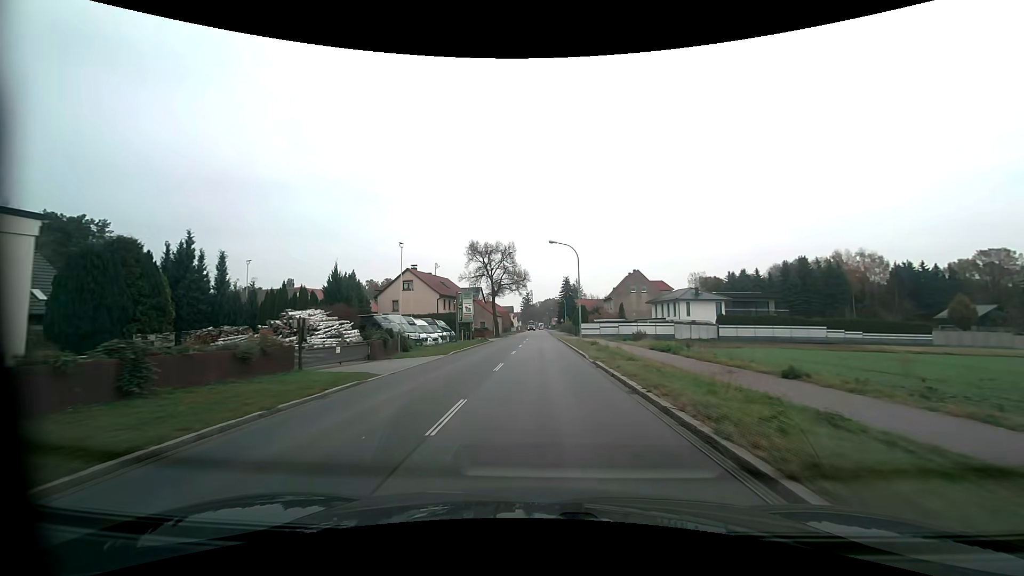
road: primary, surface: asphalt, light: Day
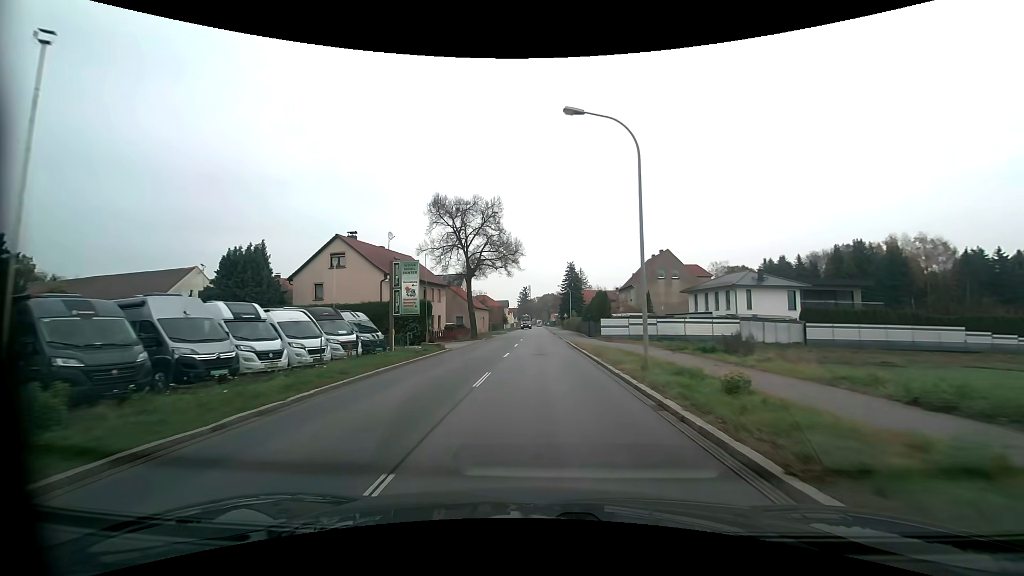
(0.0, +22.8) m; 0°
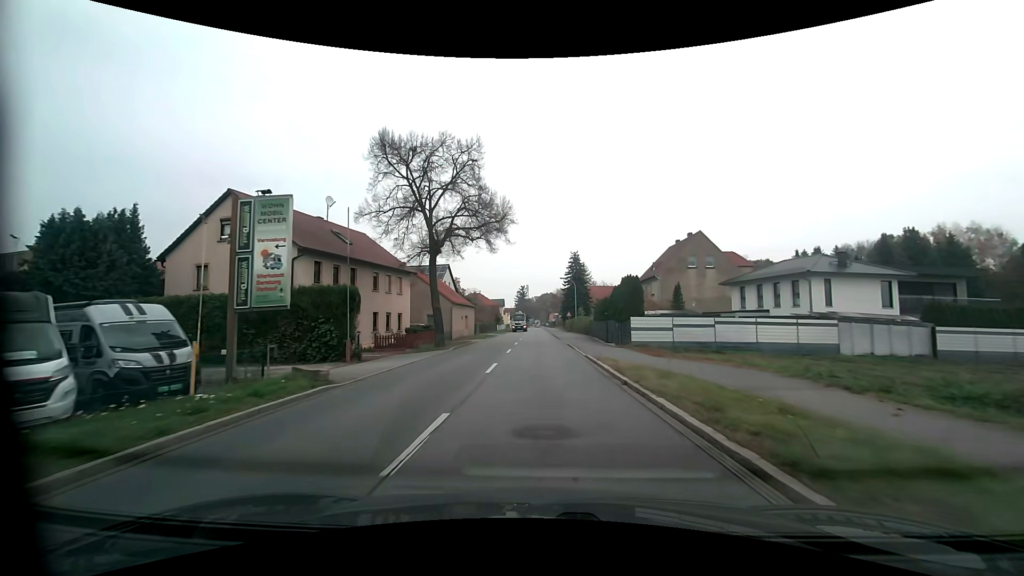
(+0.1, +15.1) m; 0°
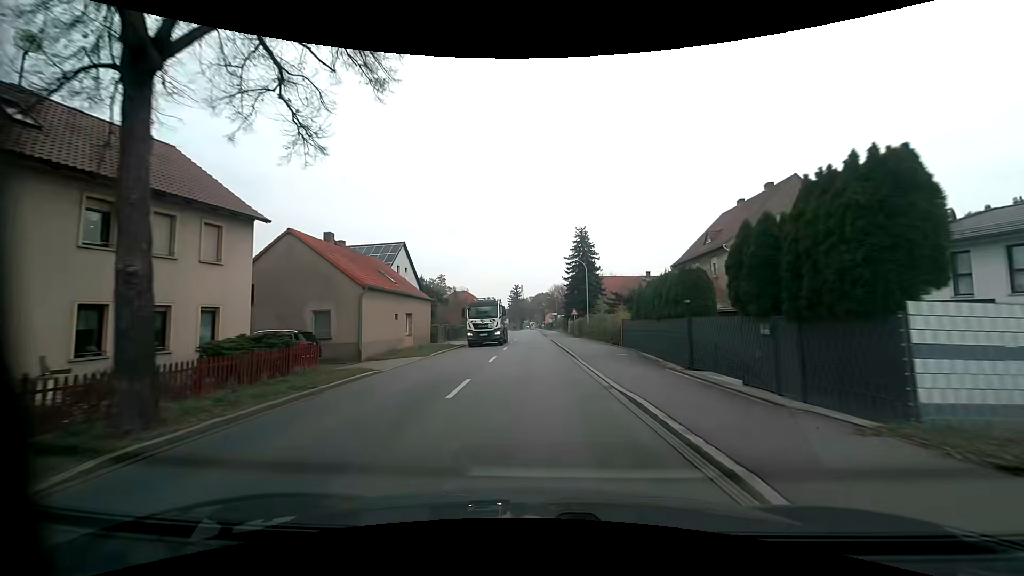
(+0.1, +22.4) m; +1°
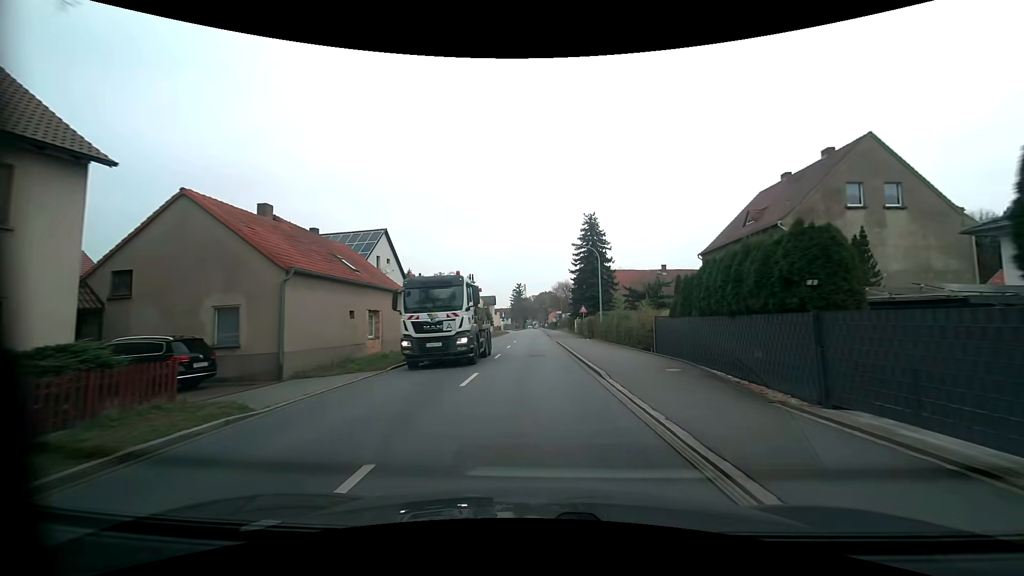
(-0.1, +7.4) m; -1°
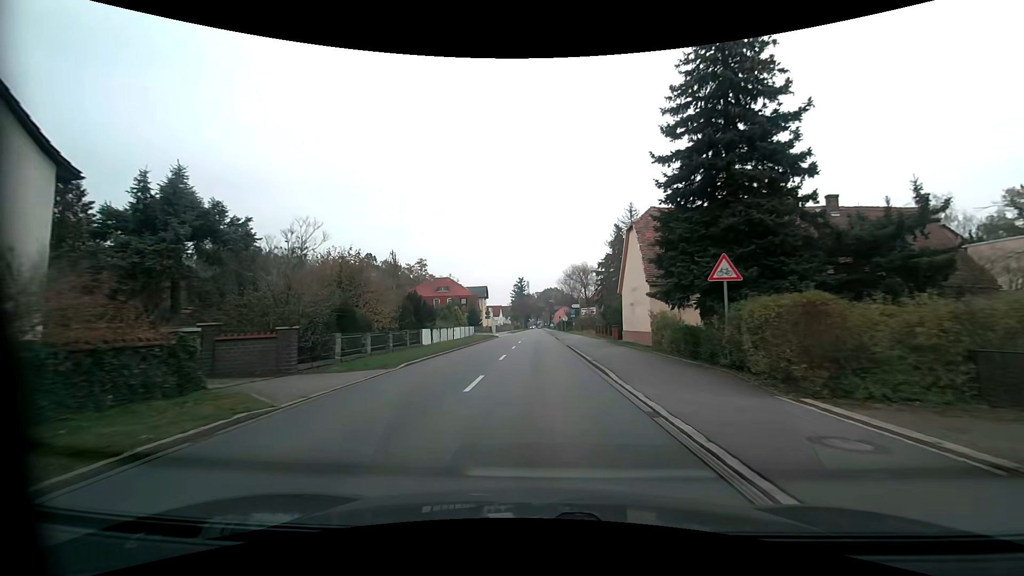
(-0.4, +37.0) m; 0°
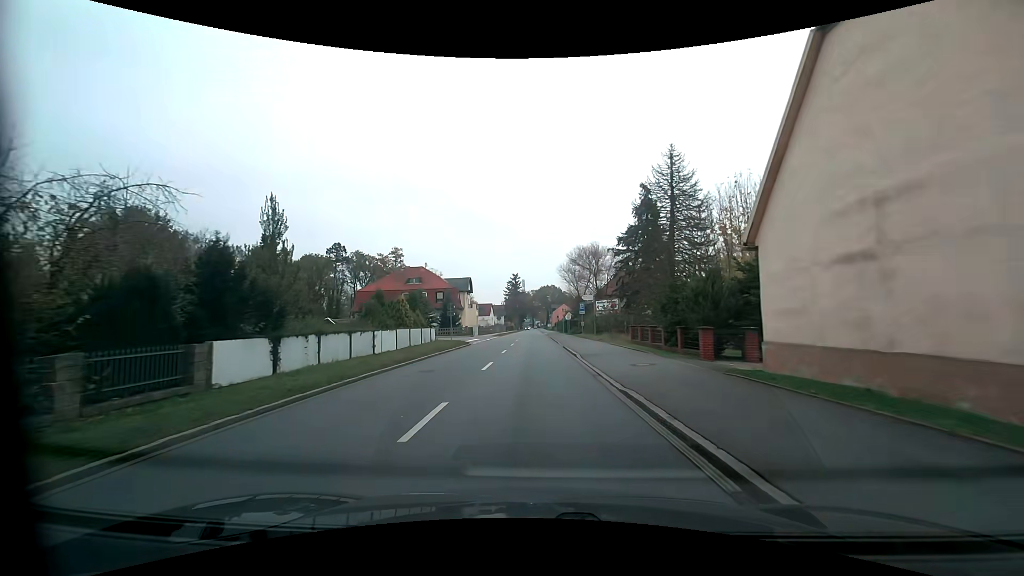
(+0.1, +22.4) m; +1°
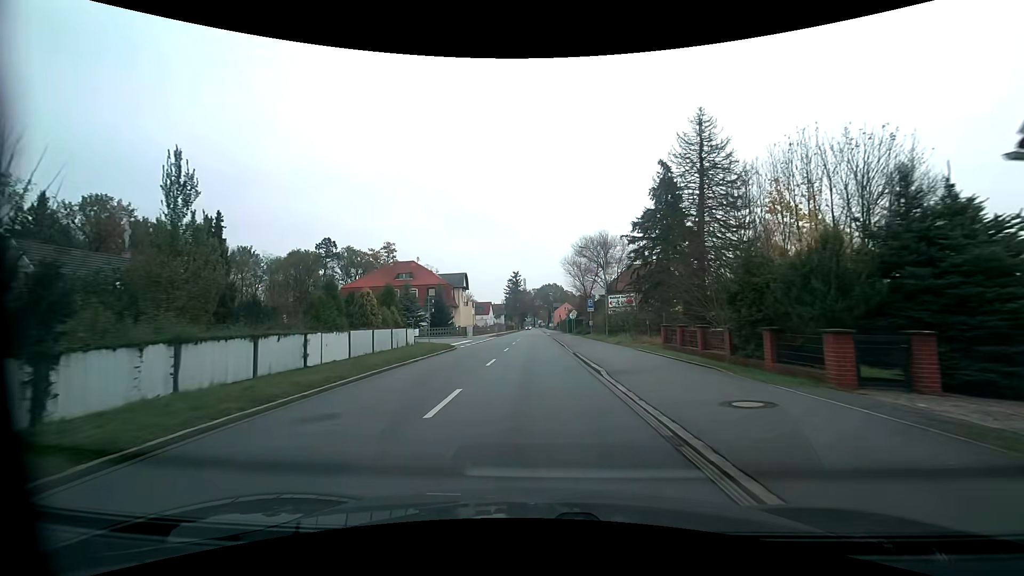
(0.0, +7.7) m; -1°
(0, +10) (0, +20) (0, +30) (0, +40) (0, +50) (0, +60) (0, +70) (0, +80) (0, +90) (0, +100) m
